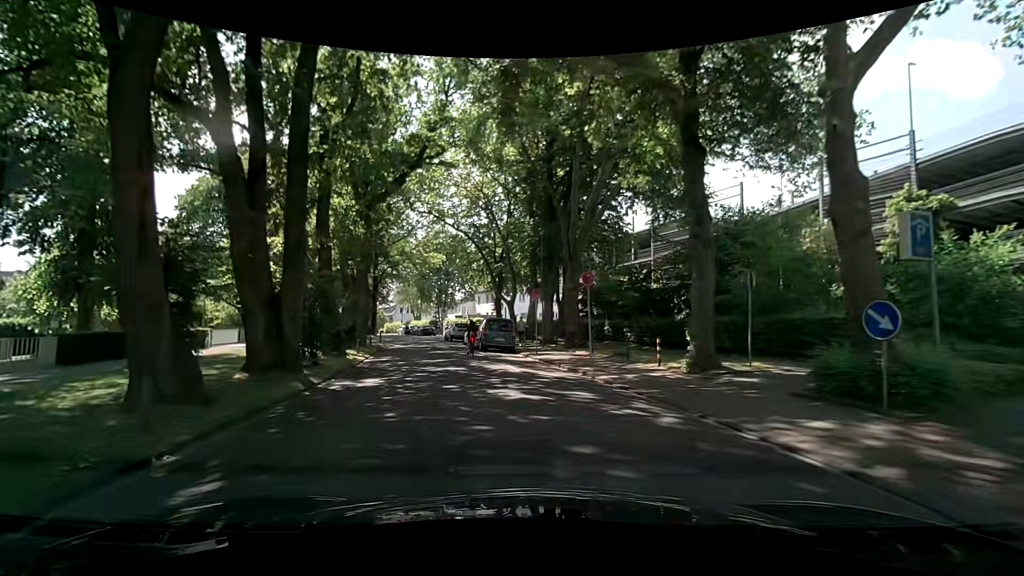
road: residential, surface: asphalt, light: Day
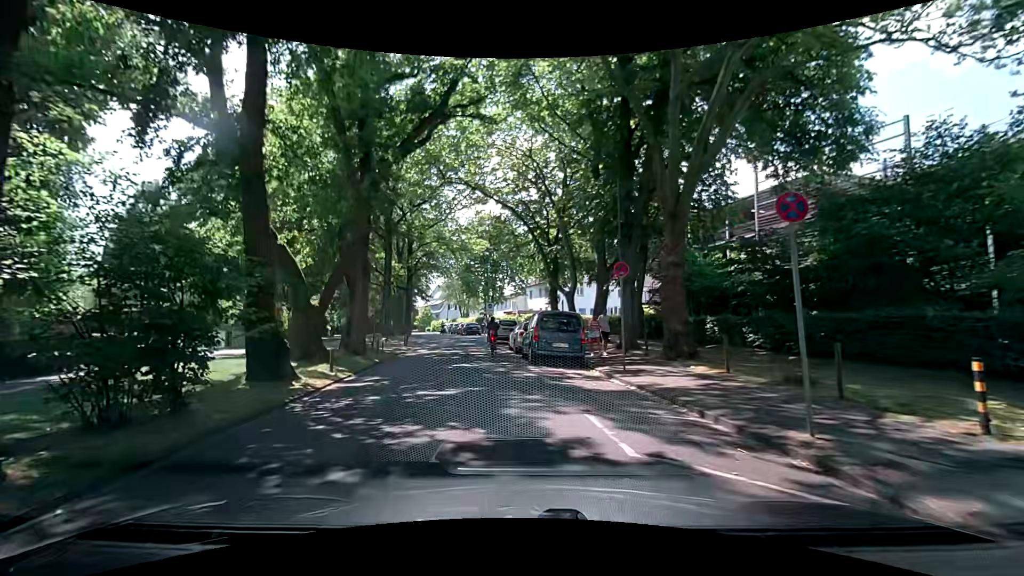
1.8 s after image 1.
(-0.6, +9.5) m; -8°
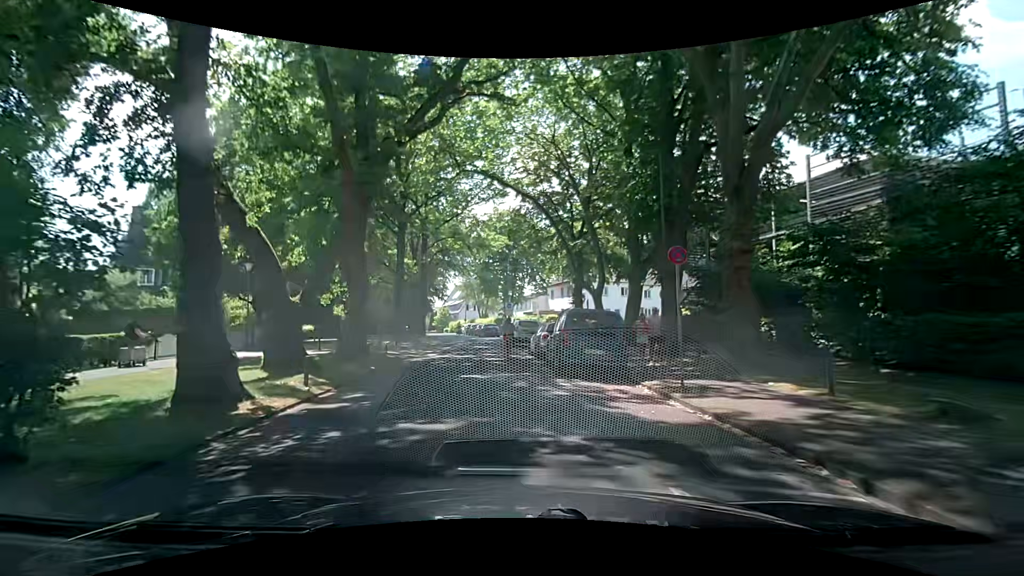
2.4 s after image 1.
(0.0, +3.2) m; -1°
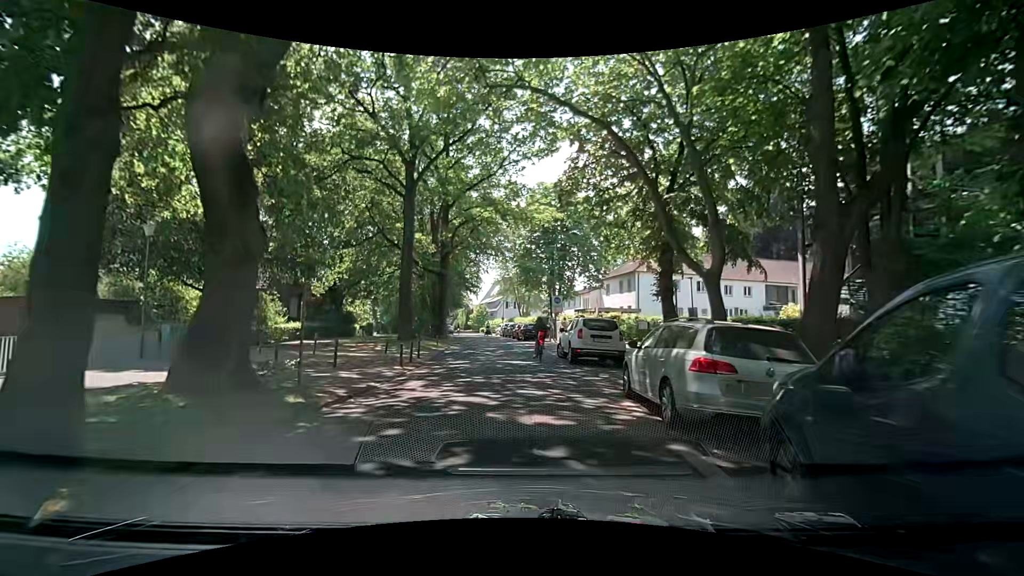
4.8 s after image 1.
(-0.7, +12.4) m; -6°
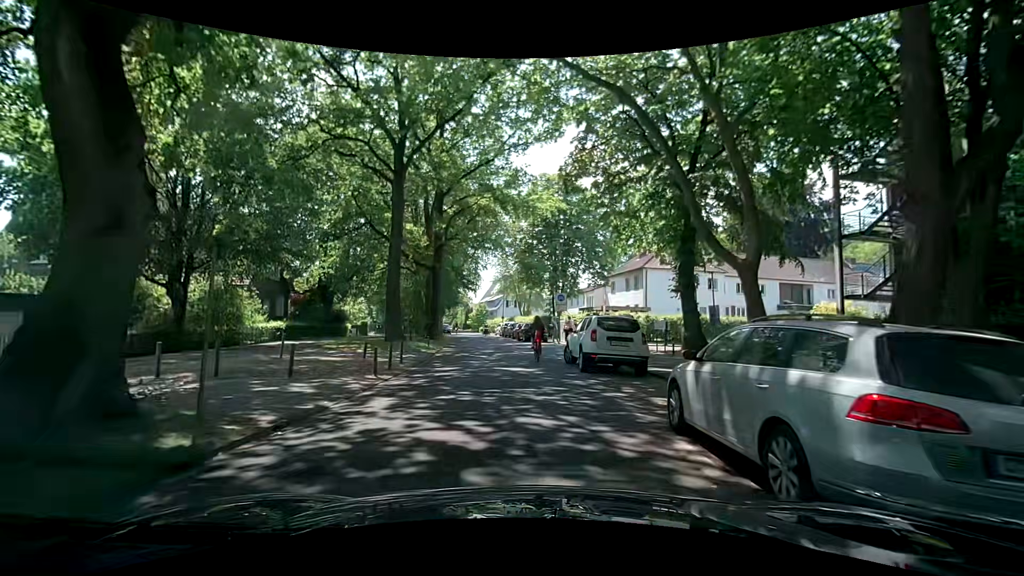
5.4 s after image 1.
(0.0, +3.0) m; +2°
